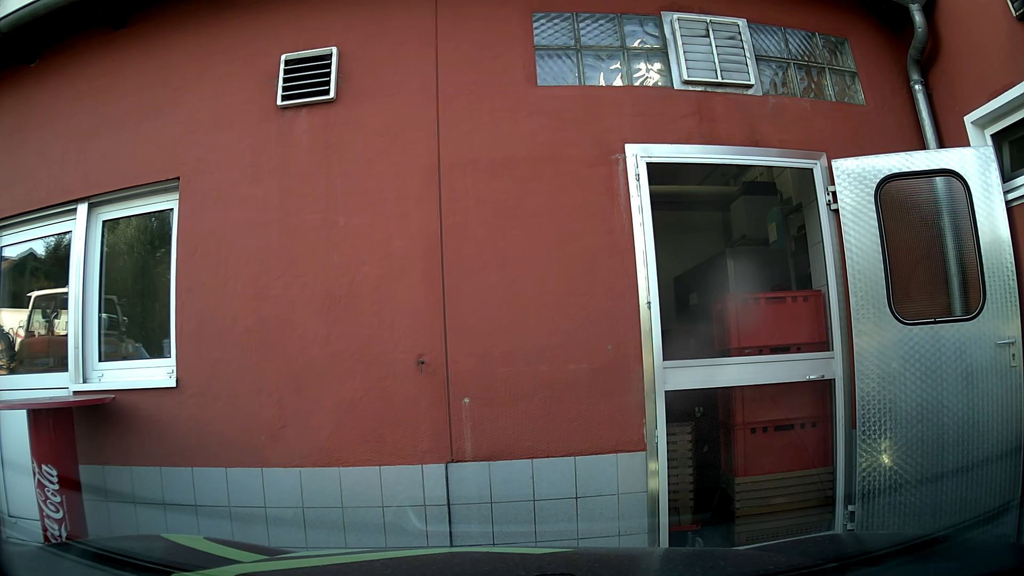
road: tertiary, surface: asphalt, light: Day
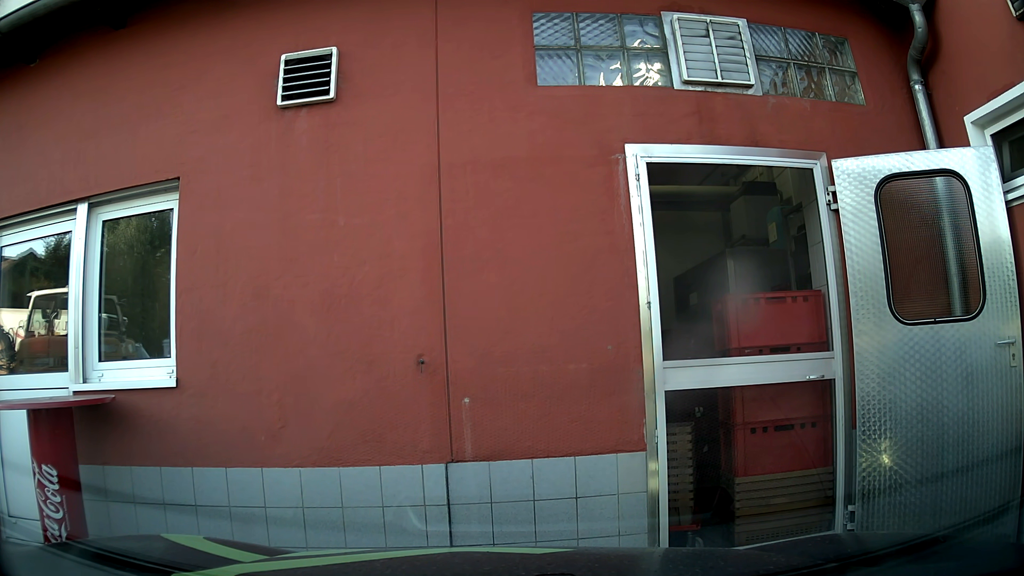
(0.0, 0.0) m; 0°
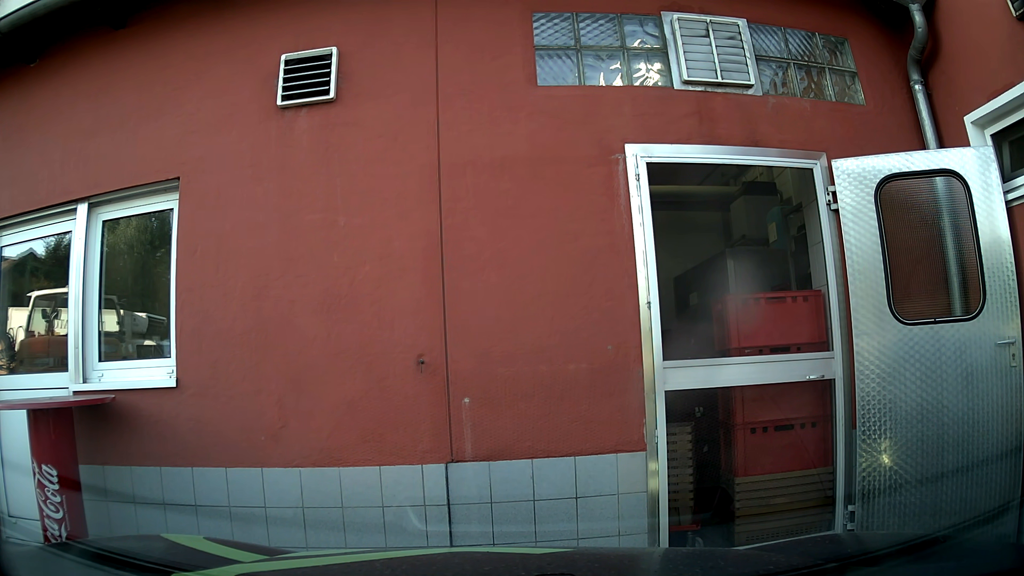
(0.0, 0.0) m; 0°
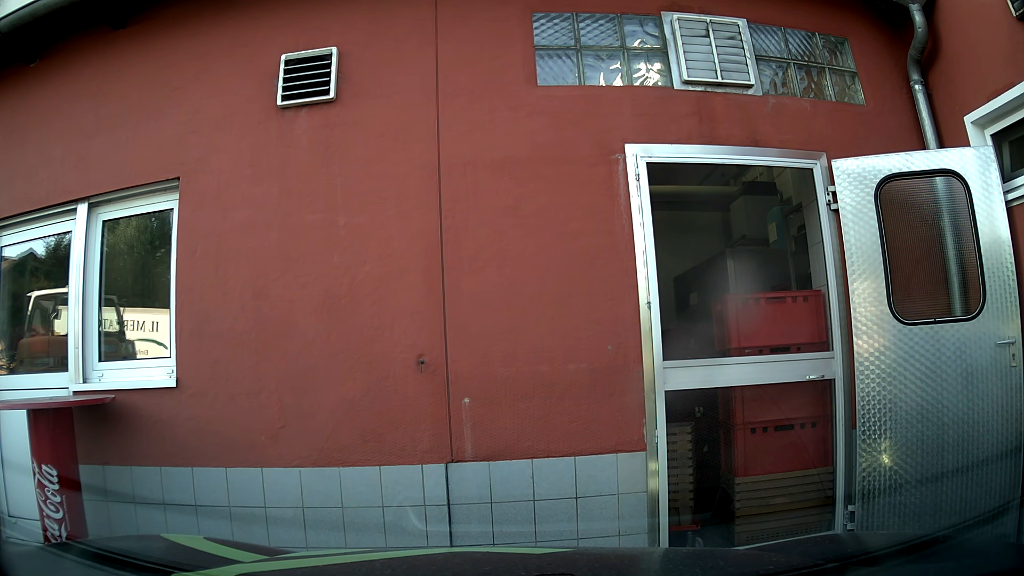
(0.0, 0.0) m; 0°
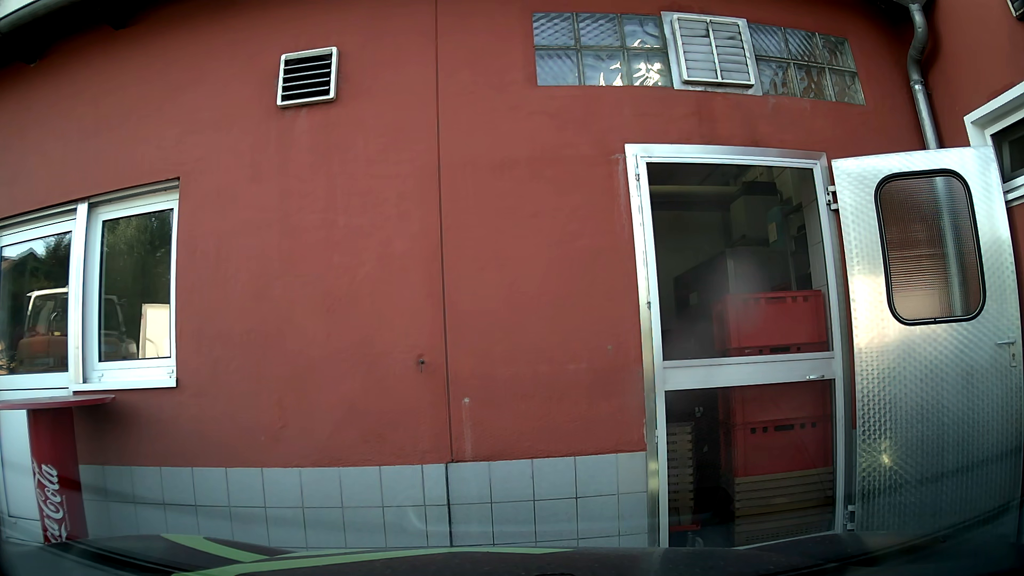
(0.0, 0.0) m; 0°
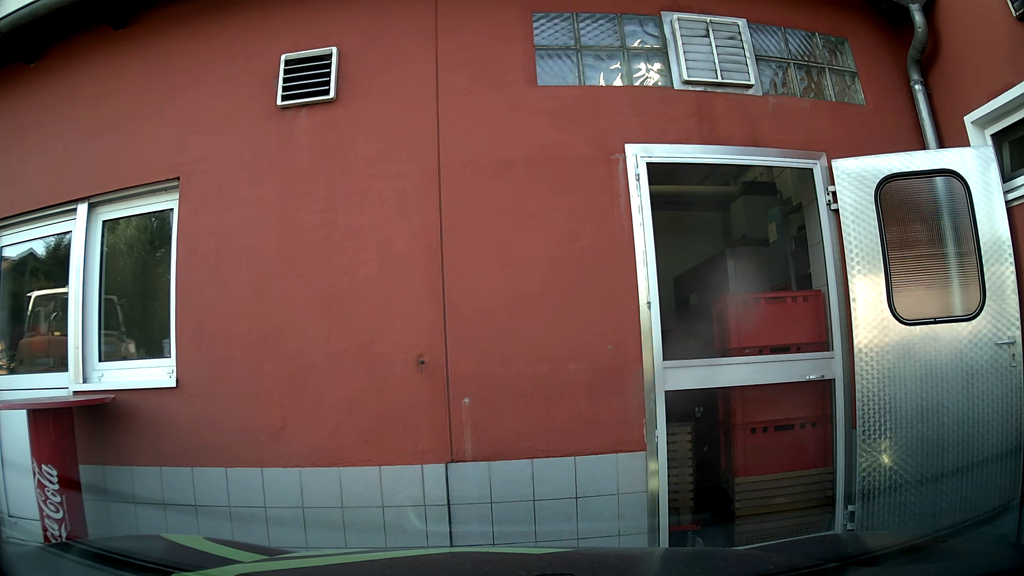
(0.0, 0.0) m; 0°
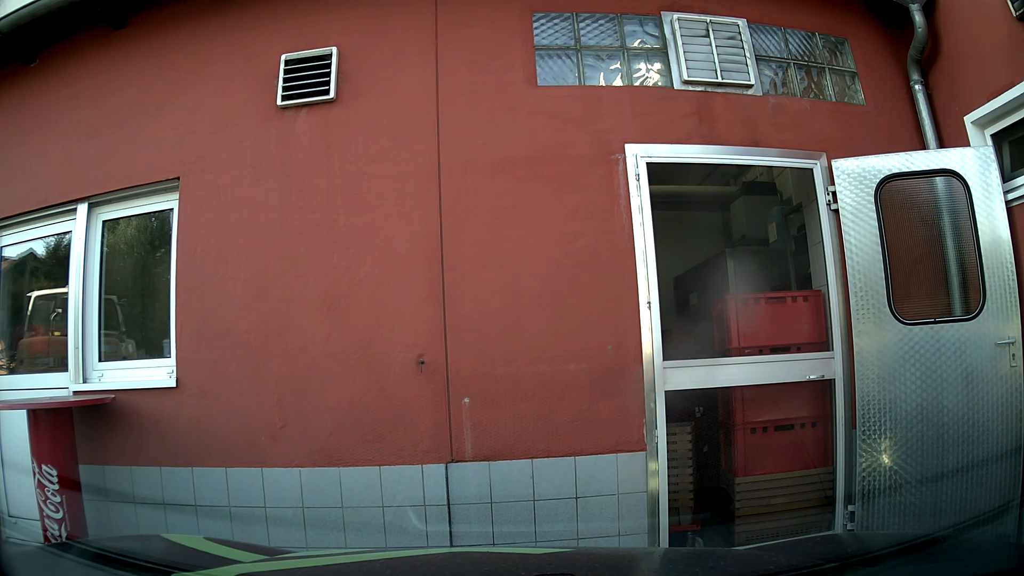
(0.0, 0.0) m; 0°
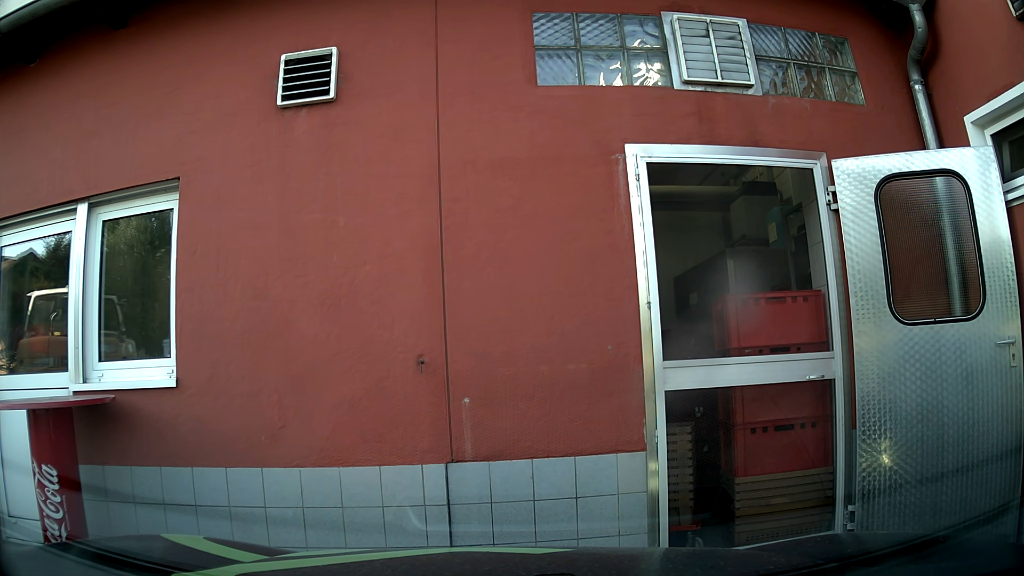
(0.0, 0.0) m; 0°
